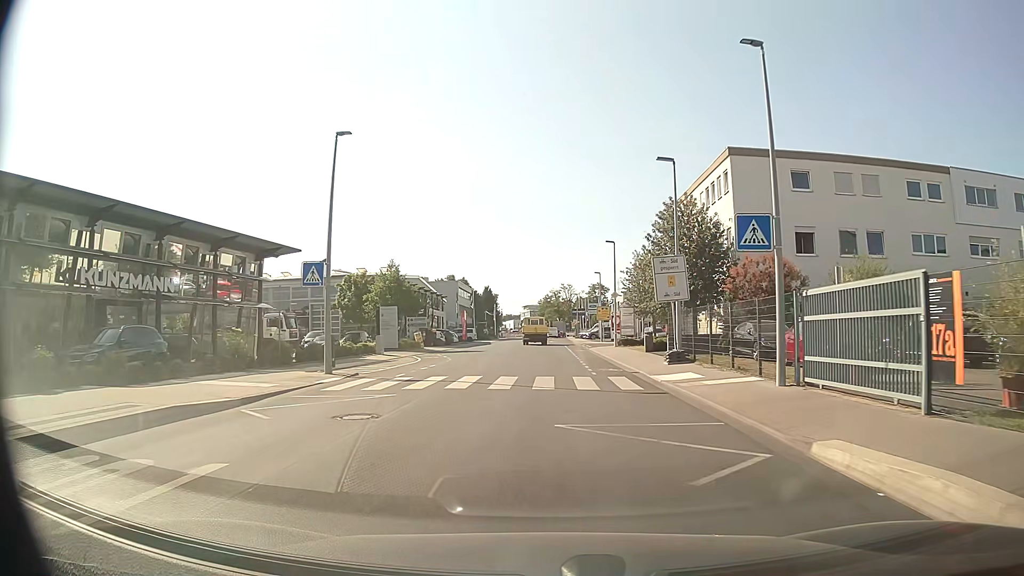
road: tertiary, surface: asphalt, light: Day
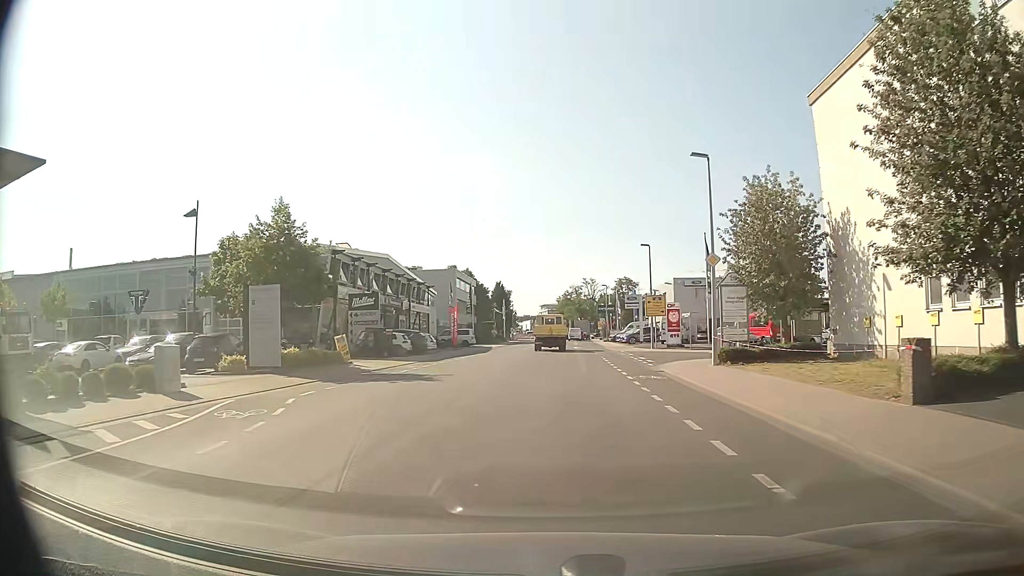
(-0.2, +25.1) m; -1°
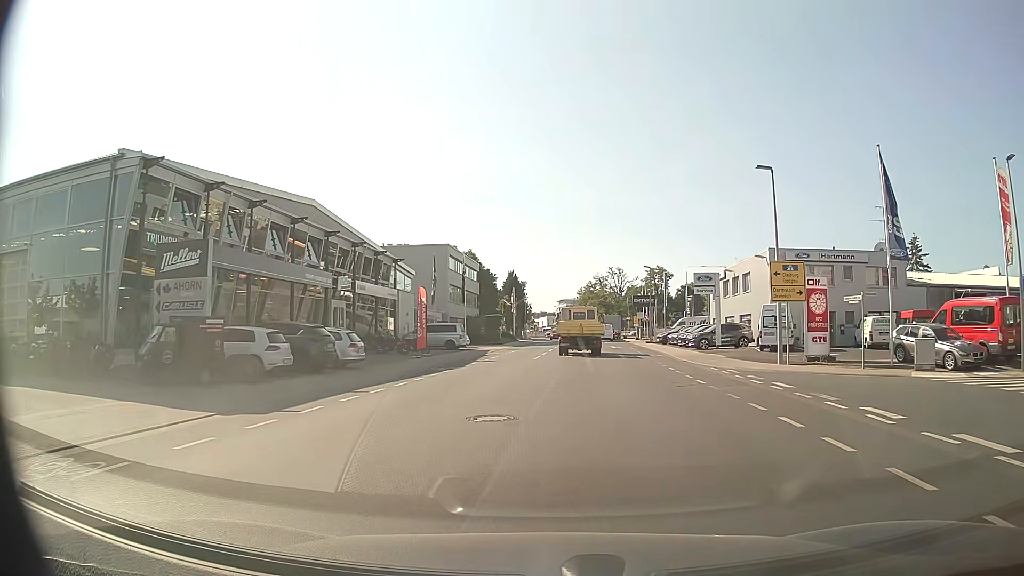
(-0.5, +24.1) m; -1°
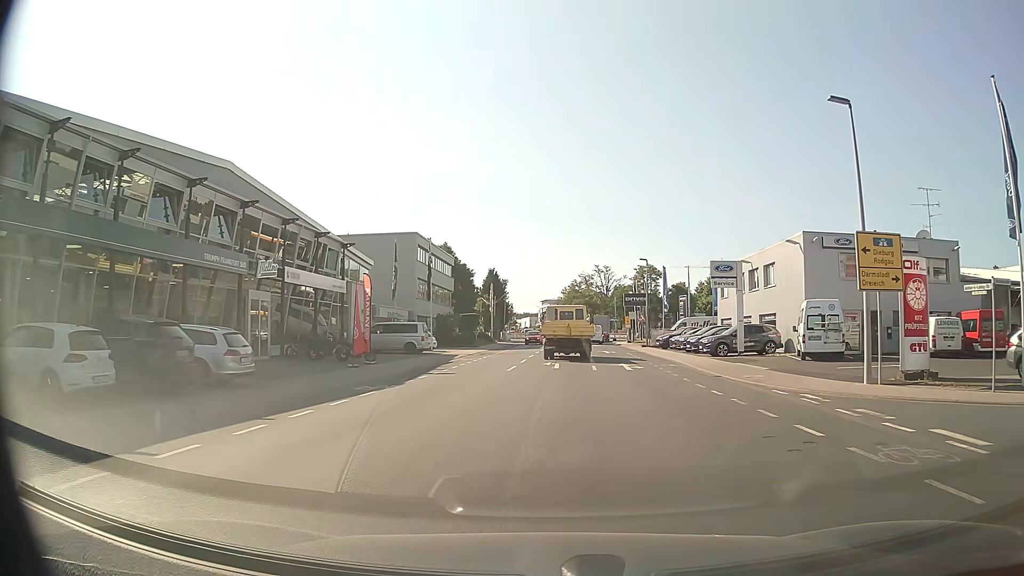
(0.0, +8.7) m; +1°
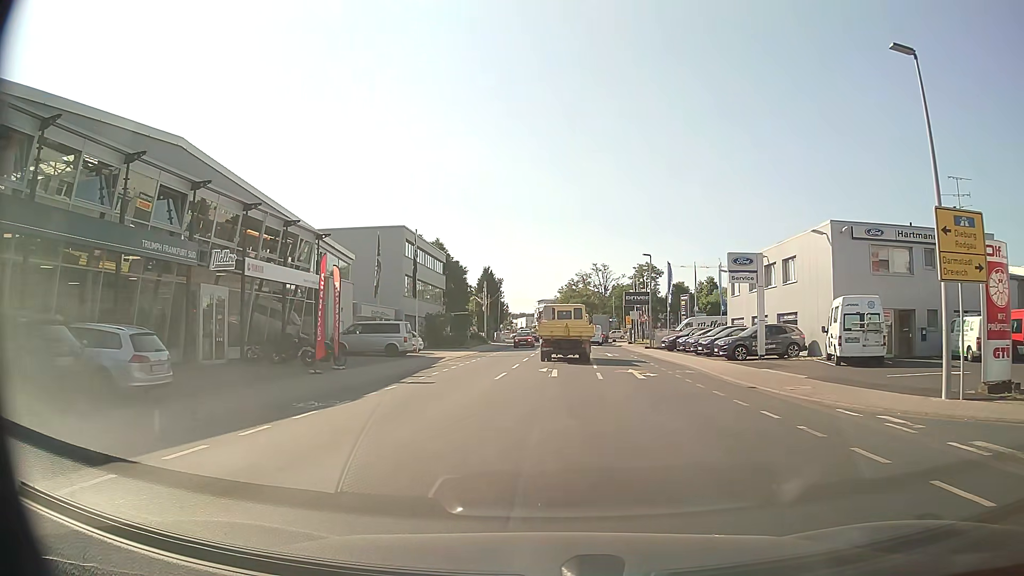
(0.0, +4.1) m; +1°
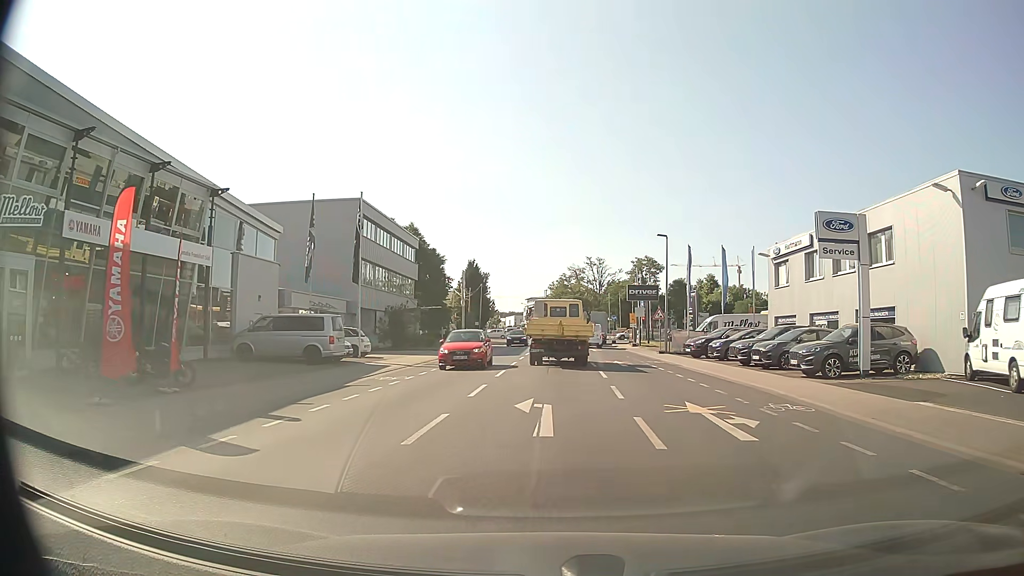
(0.0, +11.6) m; +1°
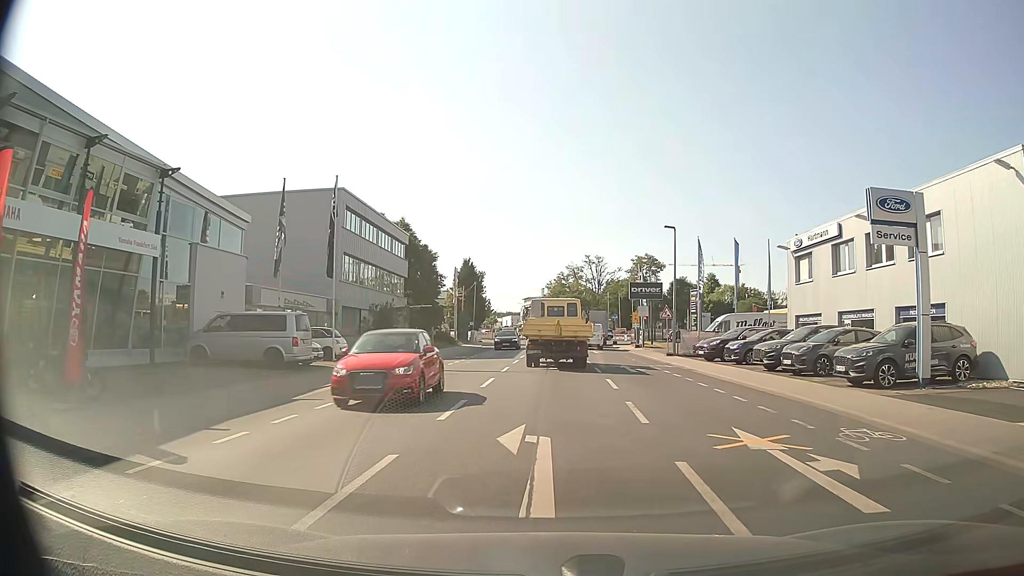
(0.0, +3.7) m; 0°
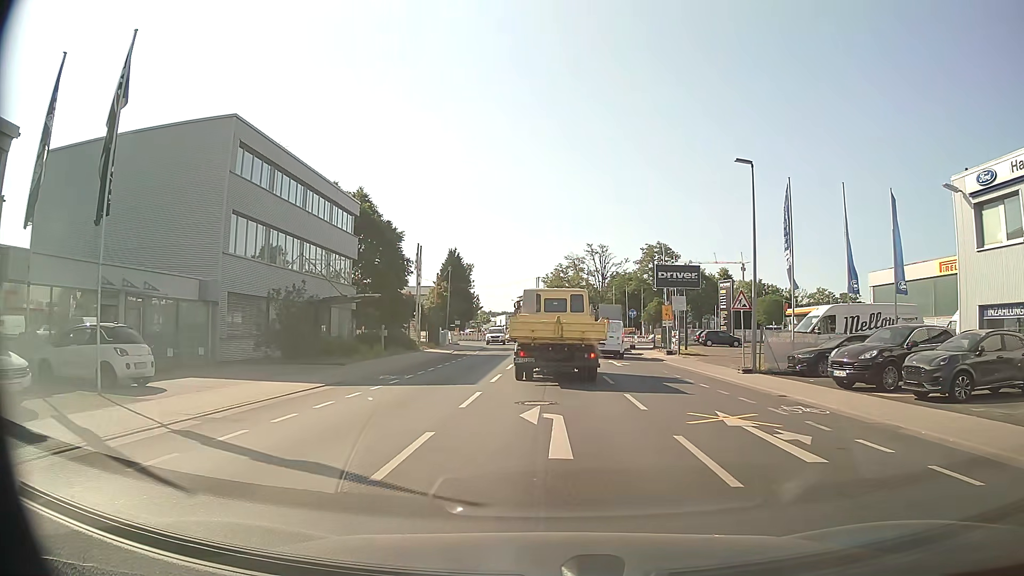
(0.0, +16.2) m; 0°
